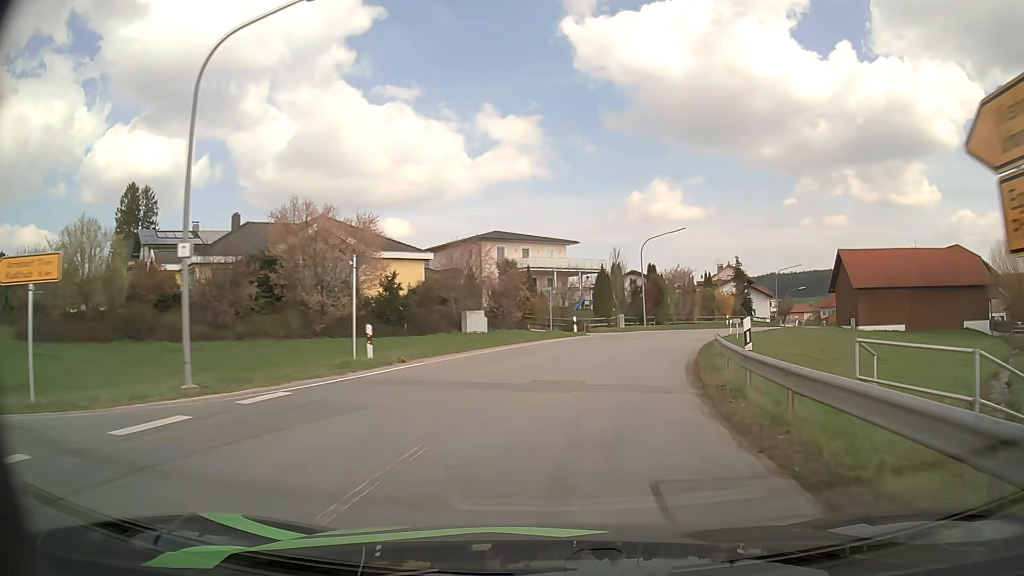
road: secondary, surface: asphalt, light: Day
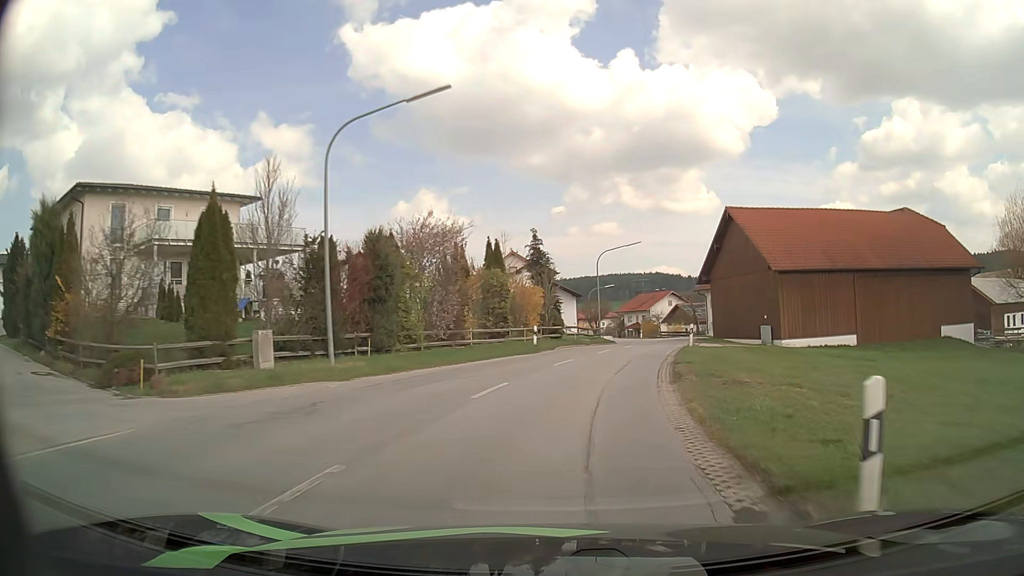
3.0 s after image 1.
(+6.3, +33.5) m; +20°
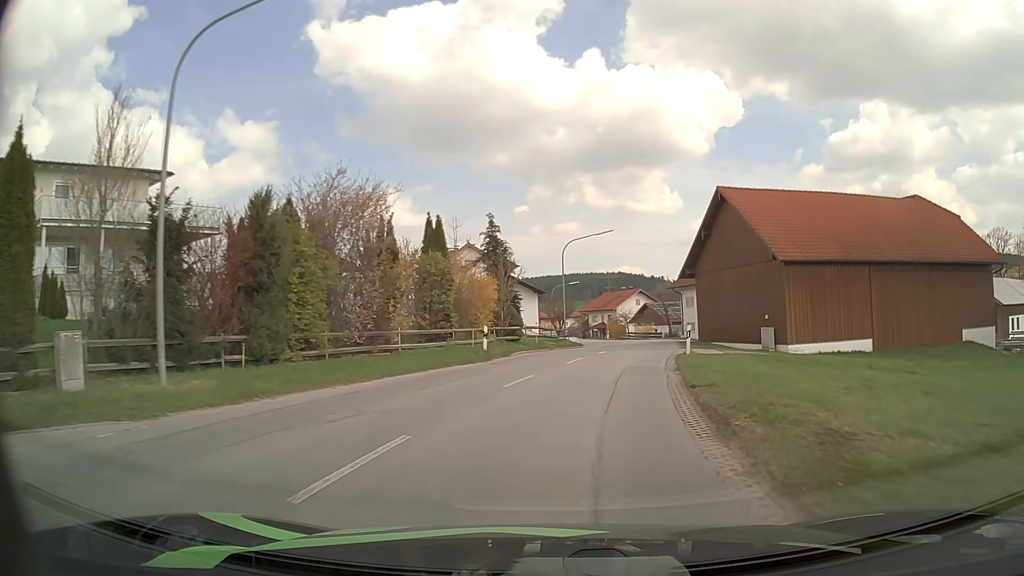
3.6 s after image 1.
(+0.2, +7.0) m; +3°
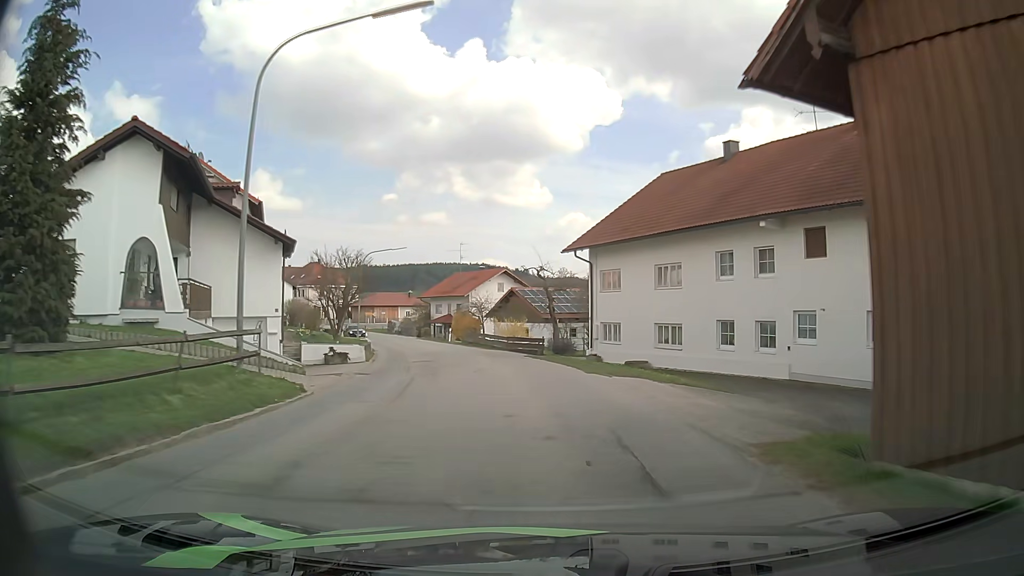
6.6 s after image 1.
(+4.4, +34.8) m; +11°
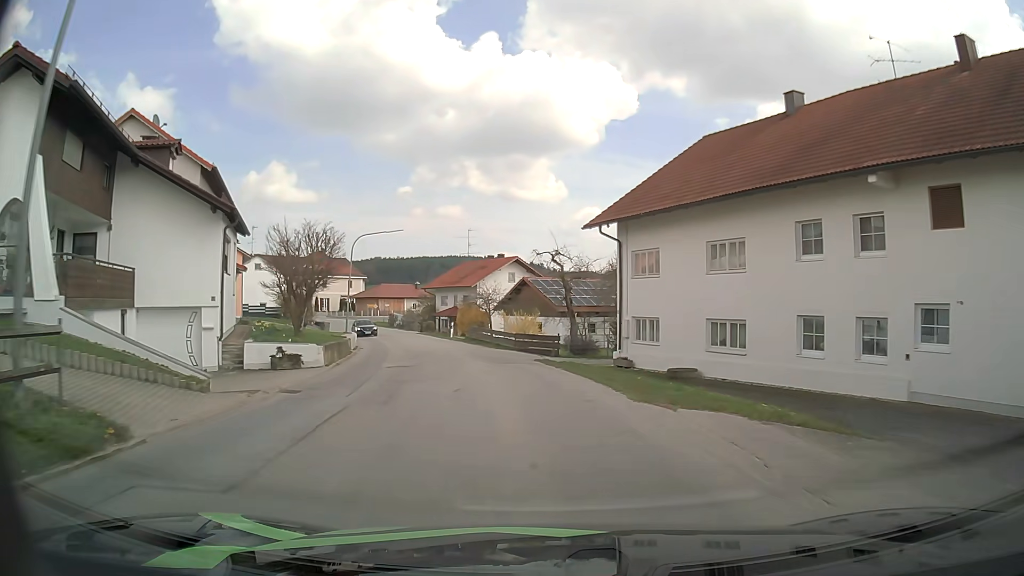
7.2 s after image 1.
(0.0, +7.0) m; -1°
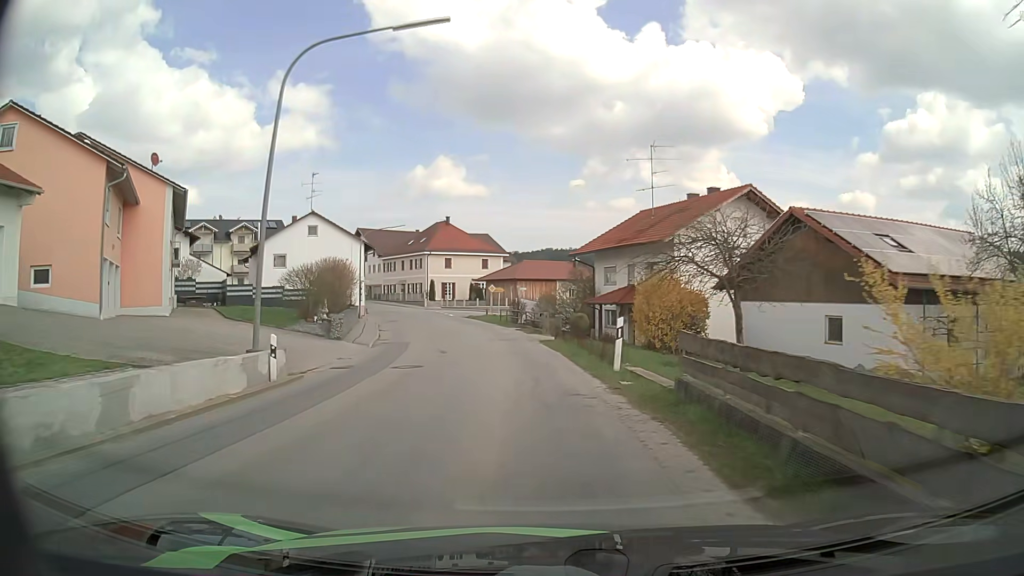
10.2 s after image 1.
(-4.2, +35.2) m; -14°
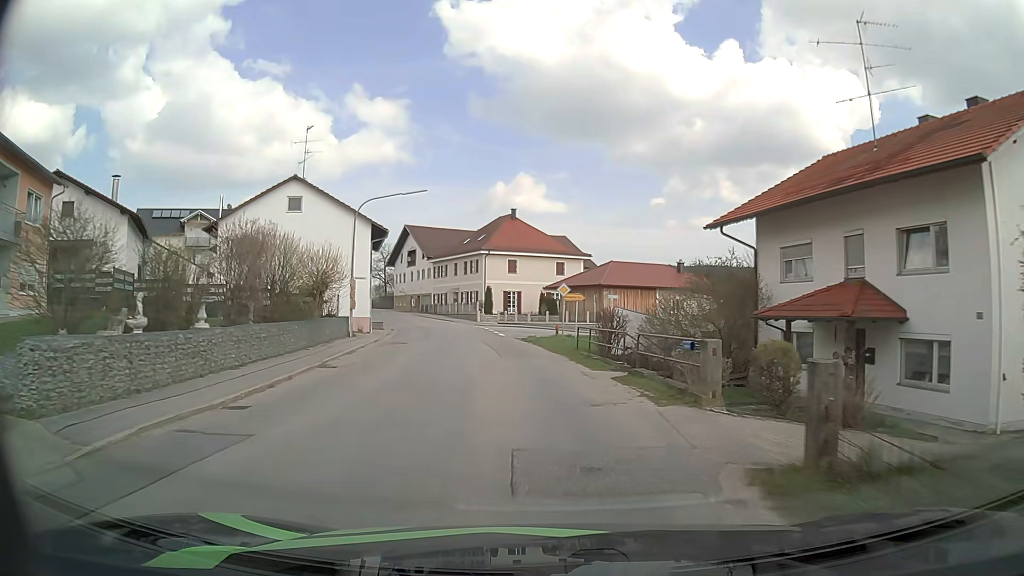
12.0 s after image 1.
(-1.6, +21.2) m; -8°
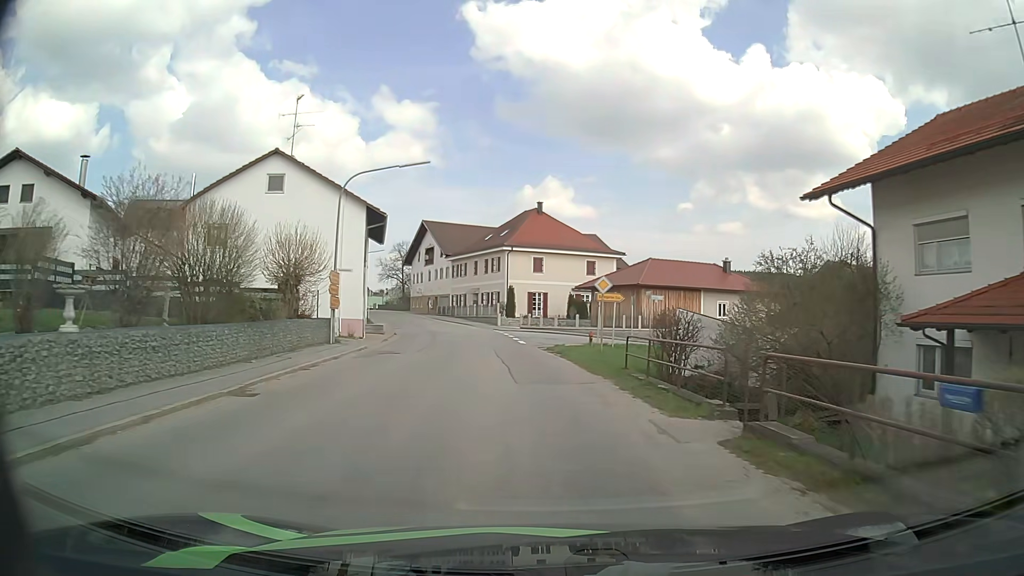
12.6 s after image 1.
(-0.2, +7.1) m; -2°
(0, +10) (-1, +20) (-2, +30) (-4, +40) (-6, +50) (-9, +59) (-12, +68) (-16, +78) (-20, +87) (-24, +96) m
